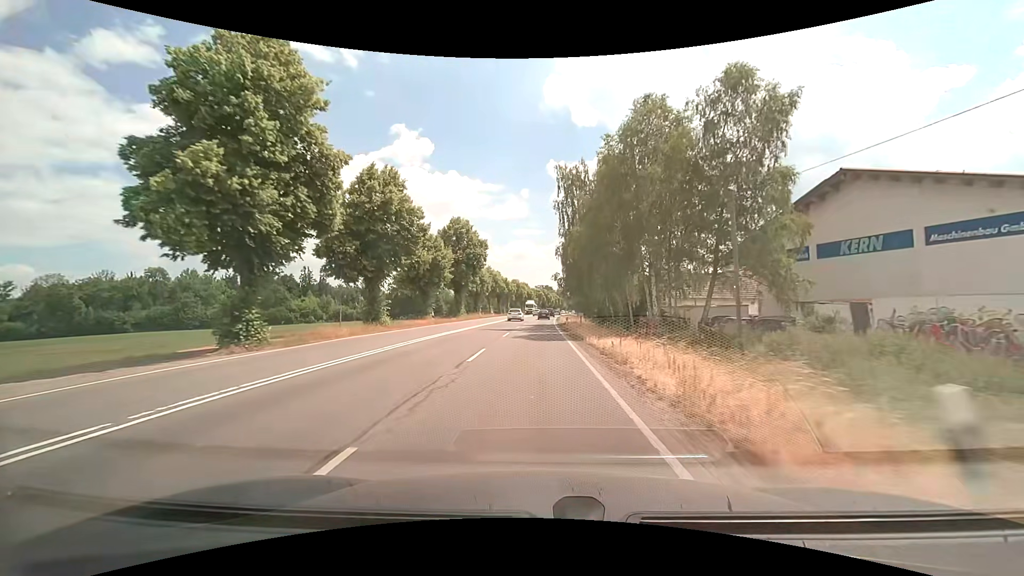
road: secondary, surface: asphalt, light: Day
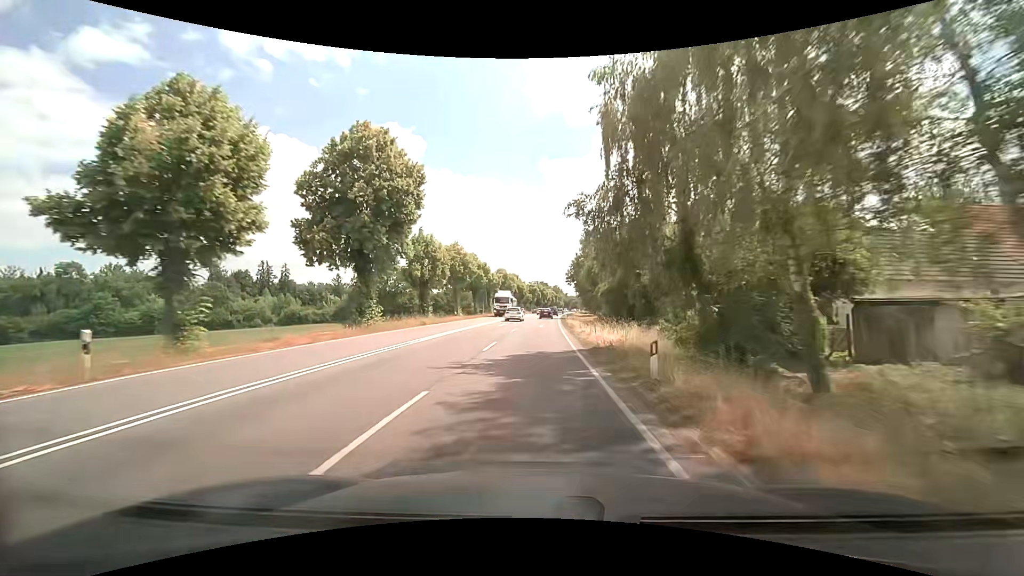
(+0.1, +32.7) m; +1°
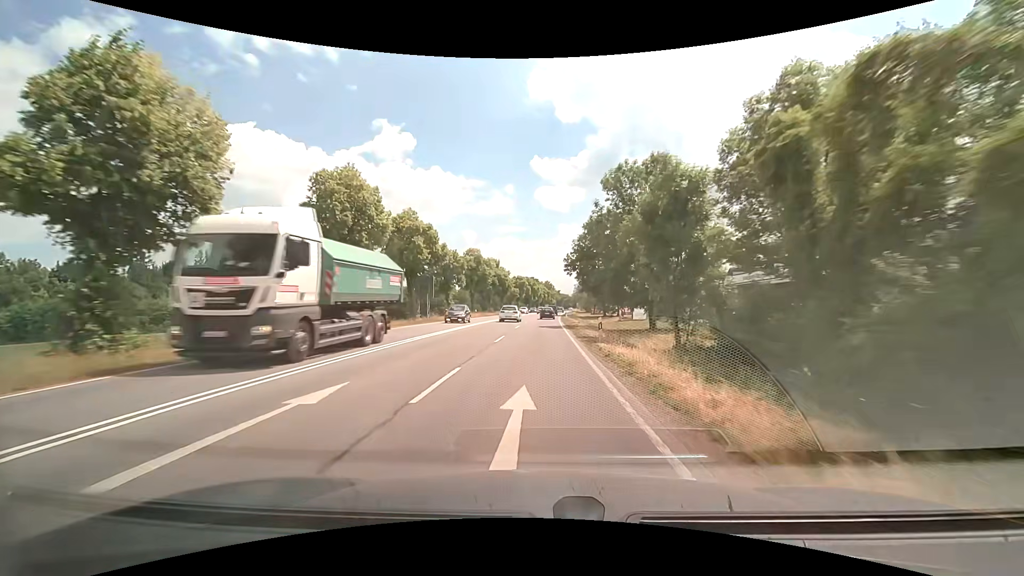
(+0.2, +32.8) m; +1°
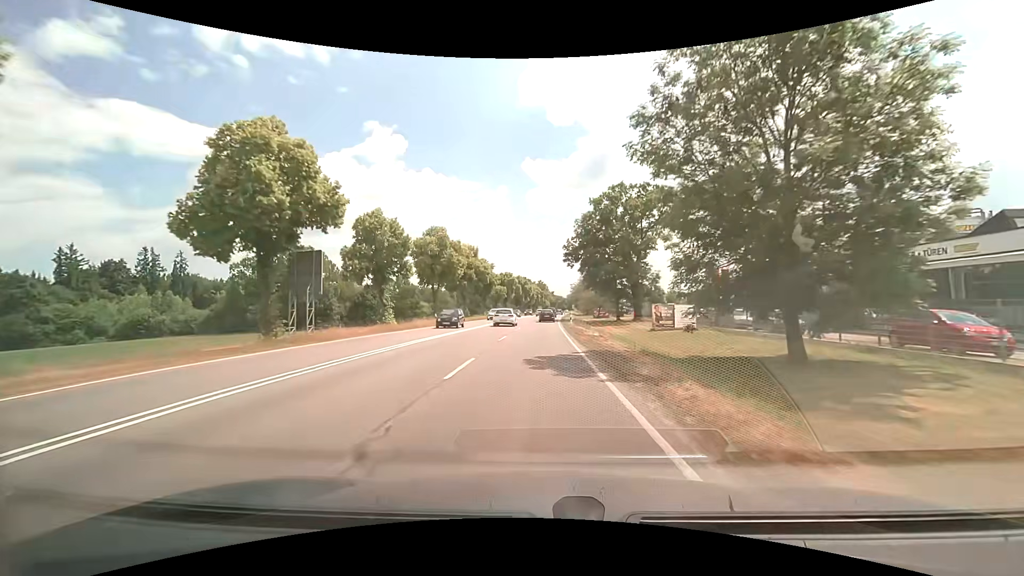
(+0.1, +21.3) m; +1°
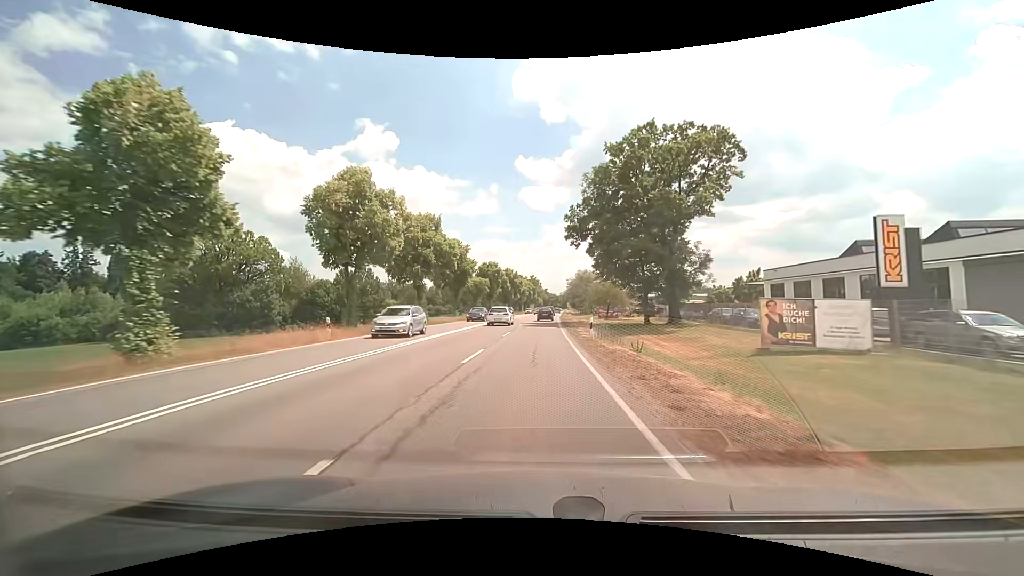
(+0.1, +20.9) m; 0°
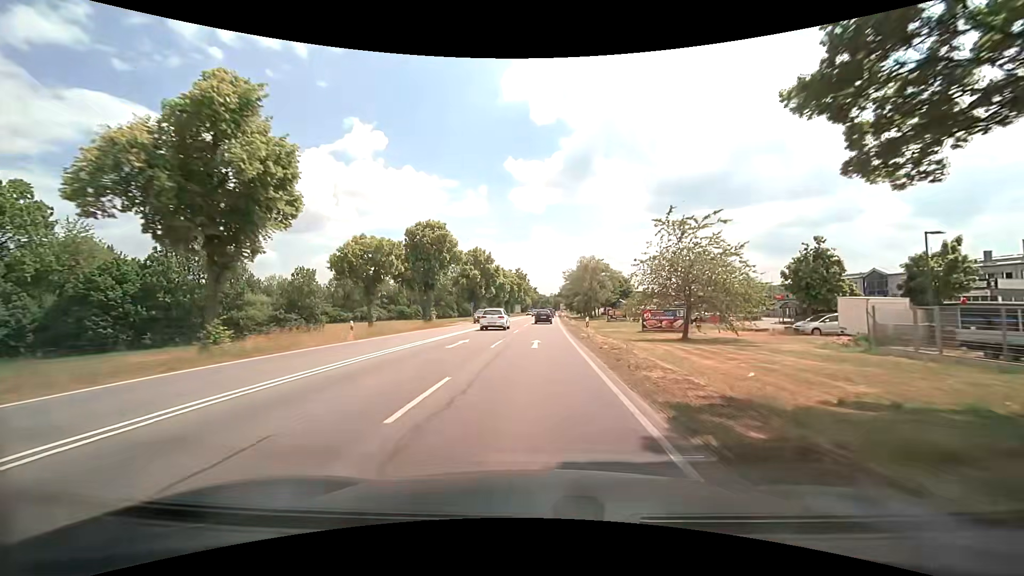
(+0.6, +42.6) m; +1°
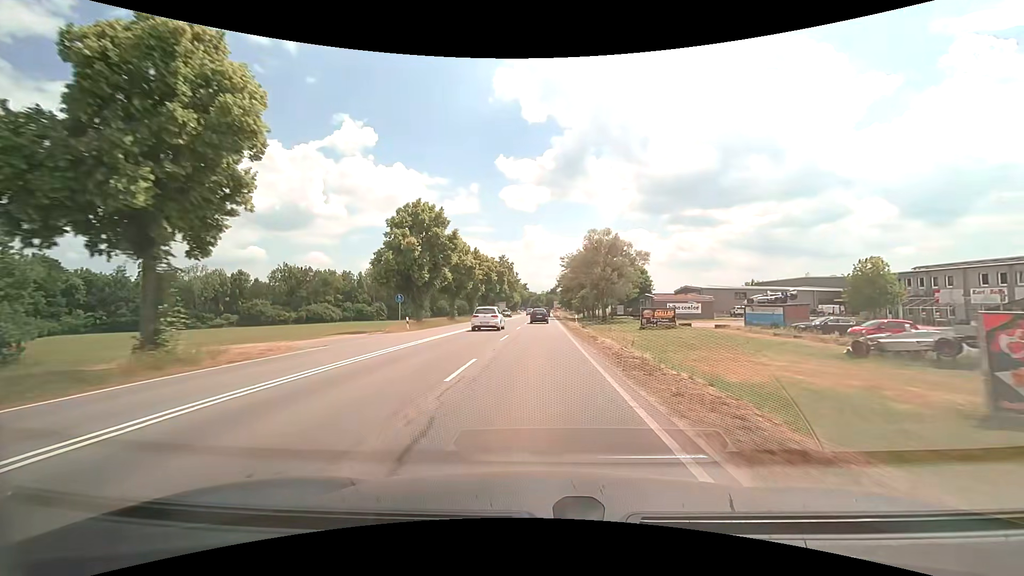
(+0.4, +32.6) m; +1°
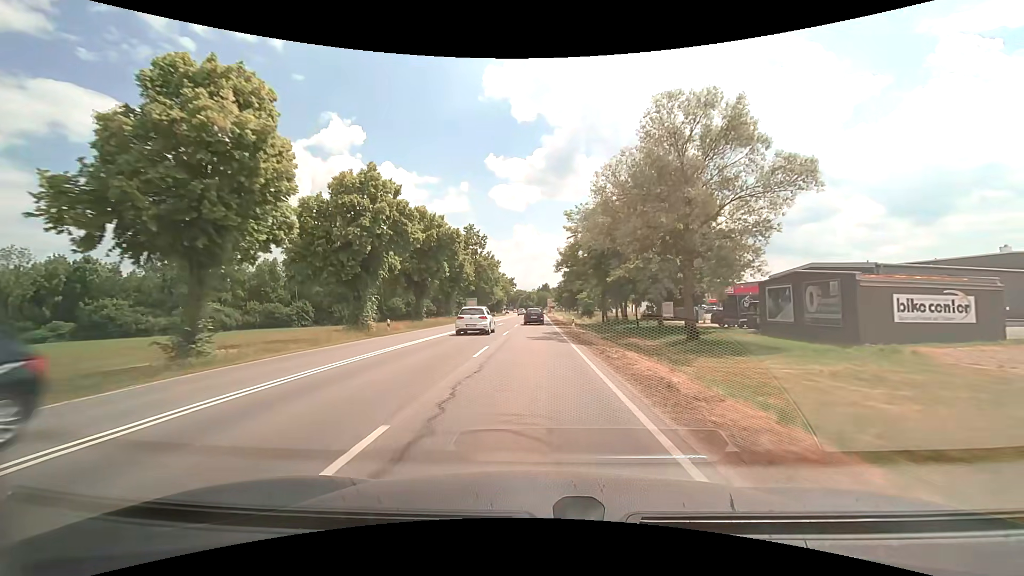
(+0.4, +43.2) m; +1°
(0, +10) (0, +20) (0, +30) (0, +40) (0, +50) (0, +60) (0, +70) (0, +80) (0, +90) (0, +100) m
